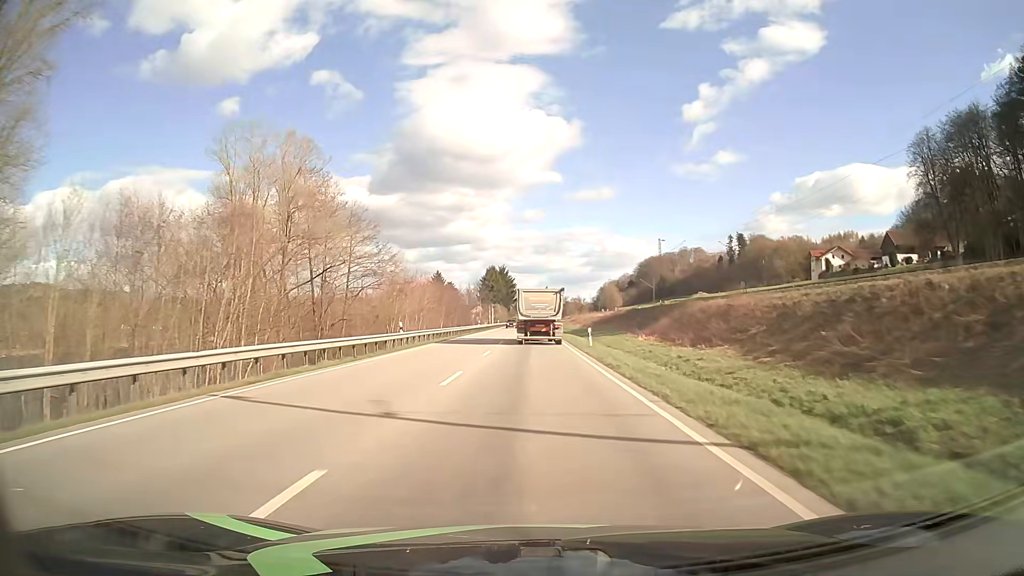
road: primary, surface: asphalt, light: Day
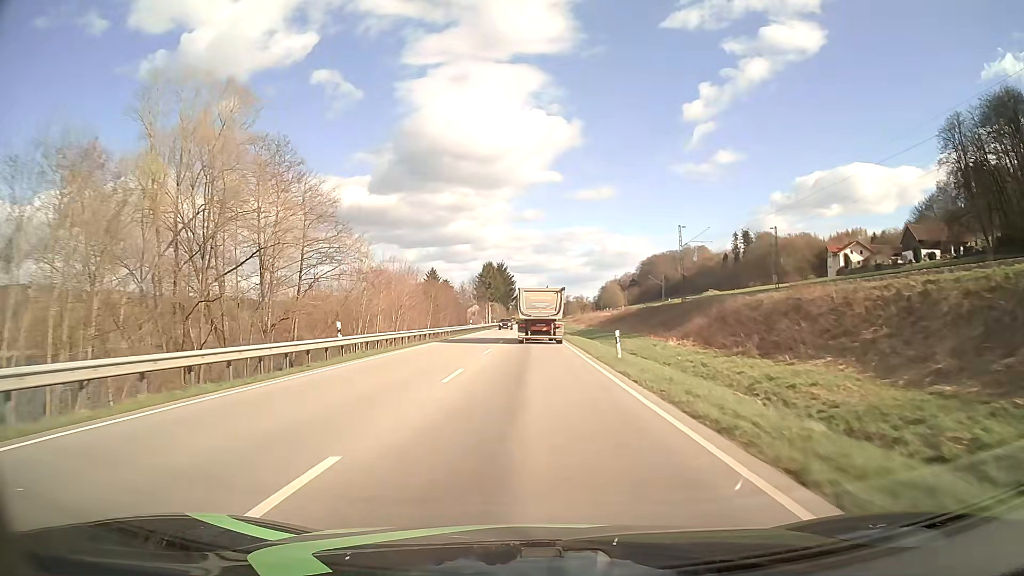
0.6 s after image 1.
(0.0, +11.8) m; 0°
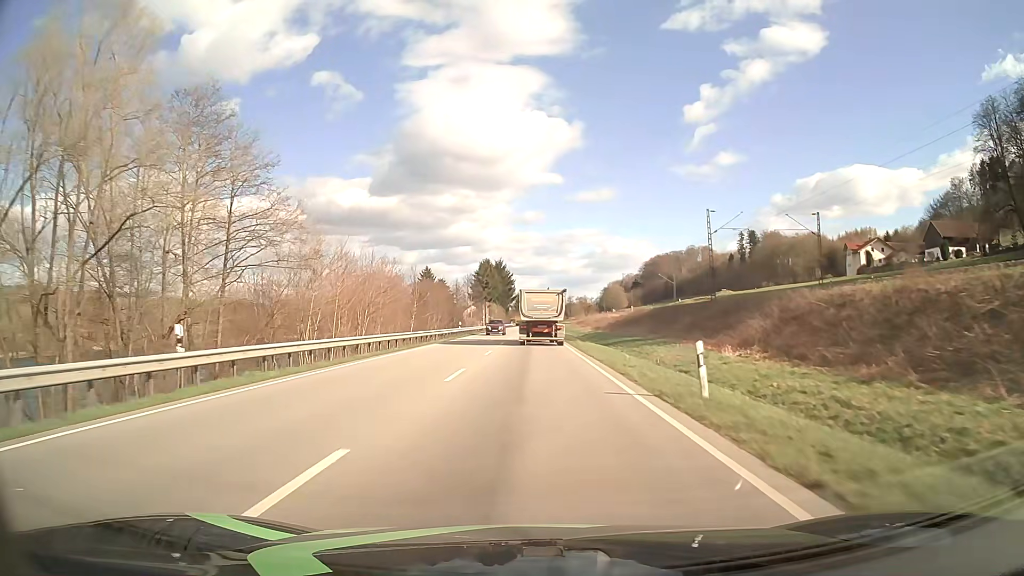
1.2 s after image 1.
(0.0, +11.8) m; 0°
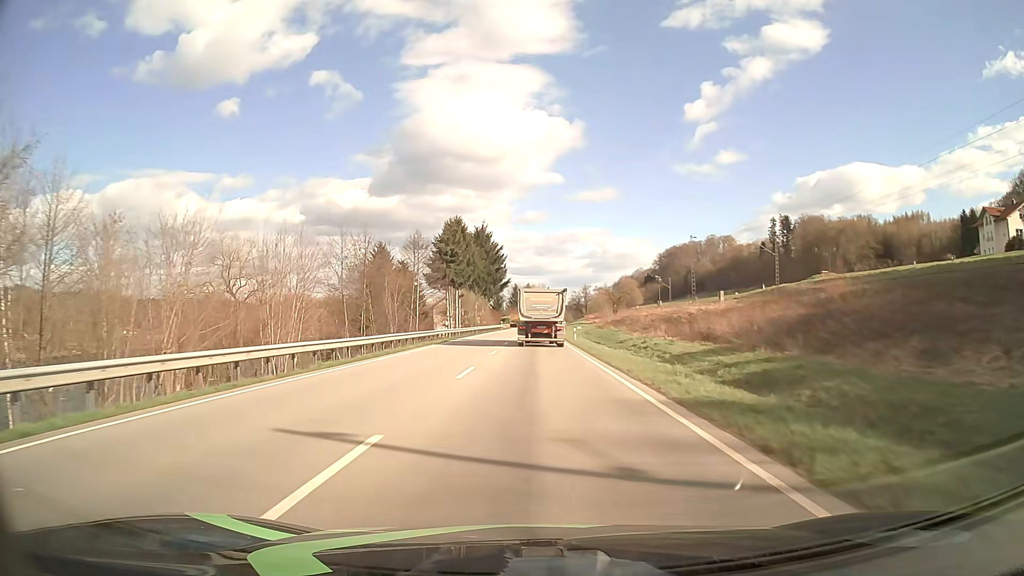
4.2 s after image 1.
(-0.1, +60.7) m; 0°
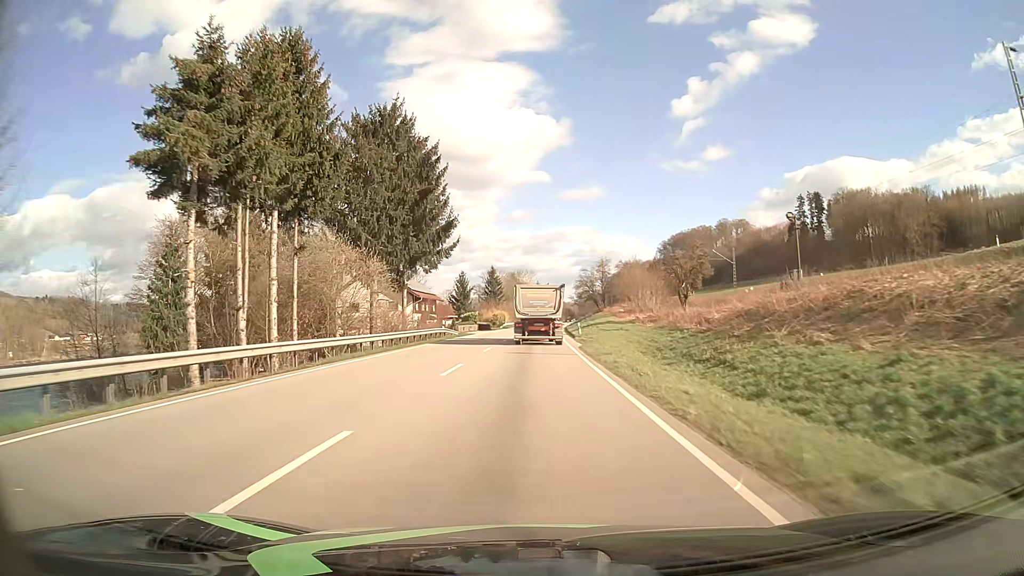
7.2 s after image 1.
(+0.5, +61.1) m; +1°
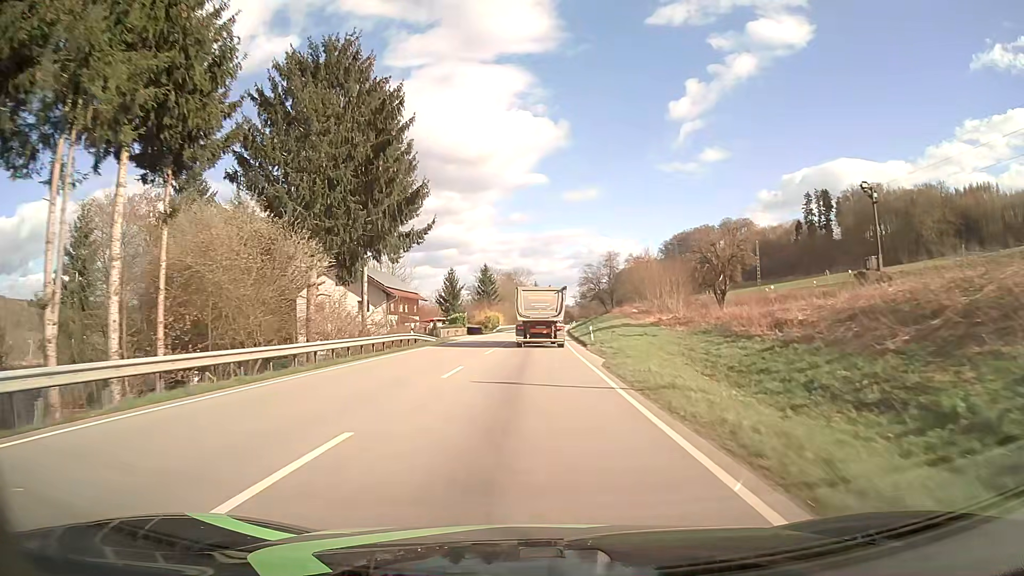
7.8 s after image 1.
(0.0, +12.2) m; 0°
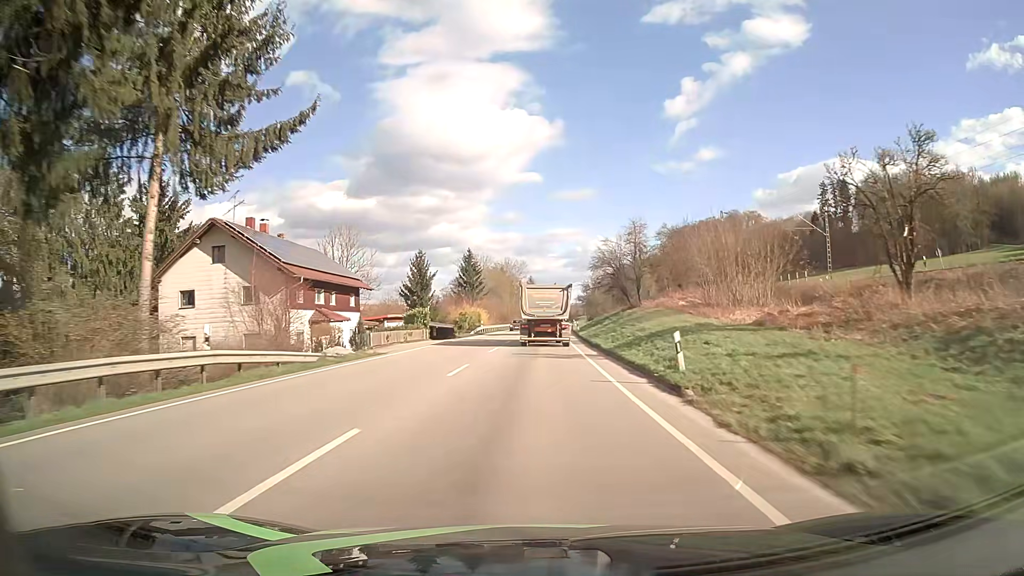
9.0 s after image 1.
(+0.2, +24.3) m; +1°
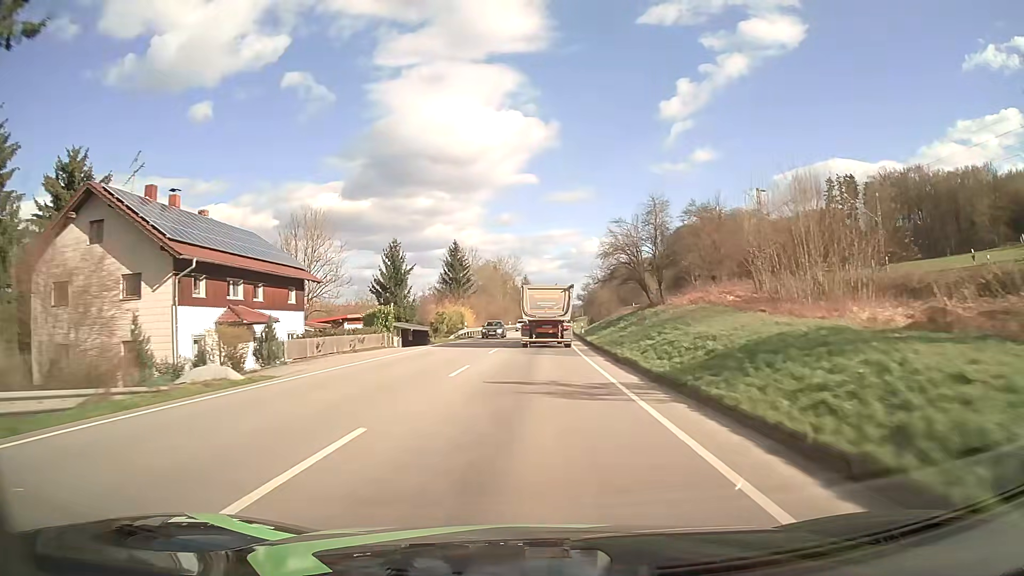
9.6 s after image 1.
(0.0, +12.2) m; 0°
(0, +10) (0, +20) (0, +30) (+1, +40) (+1, +50) (+1, +60) (+2, +70) (+2, +80) (+2, +90) (+3, +100) m
